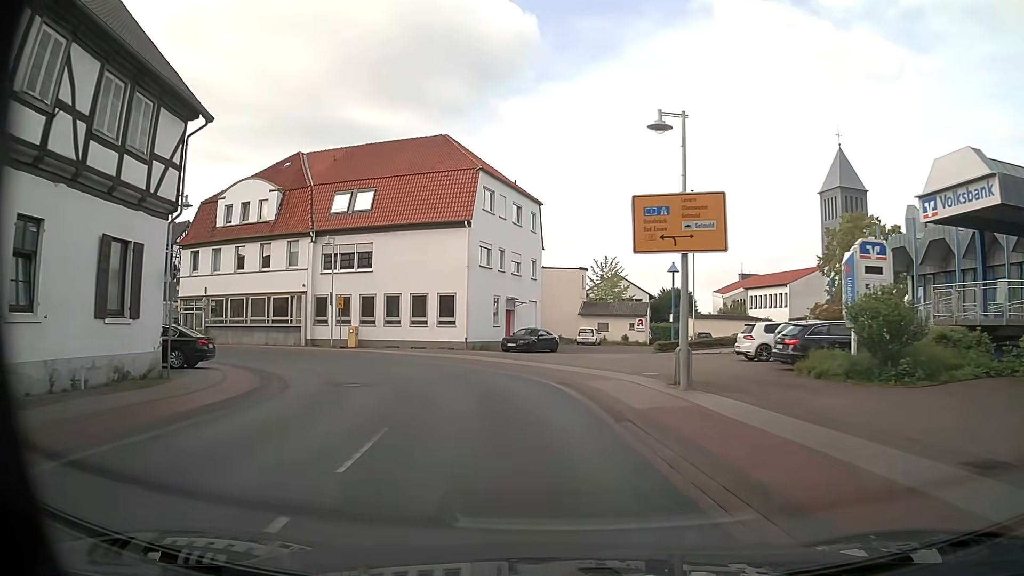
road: primary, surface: asphalt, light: Day
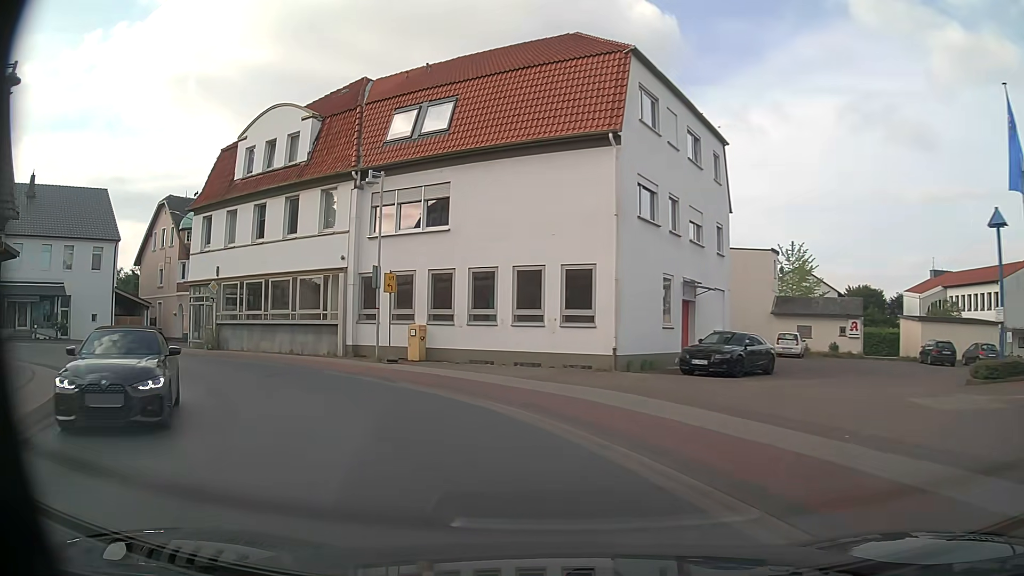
(-1.4, +16.9) m; -12°
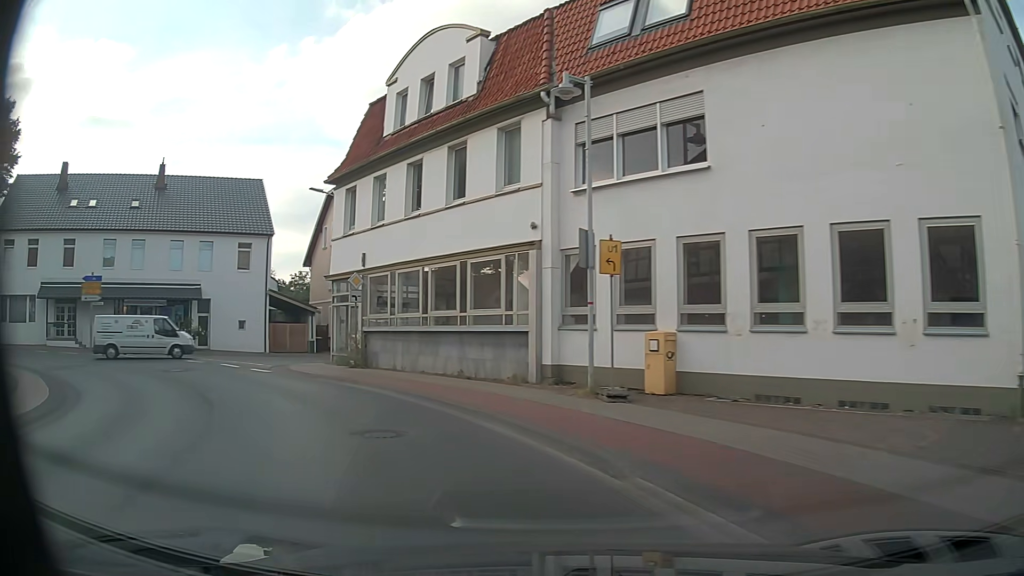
(-1.5, +9.7) m; -19°
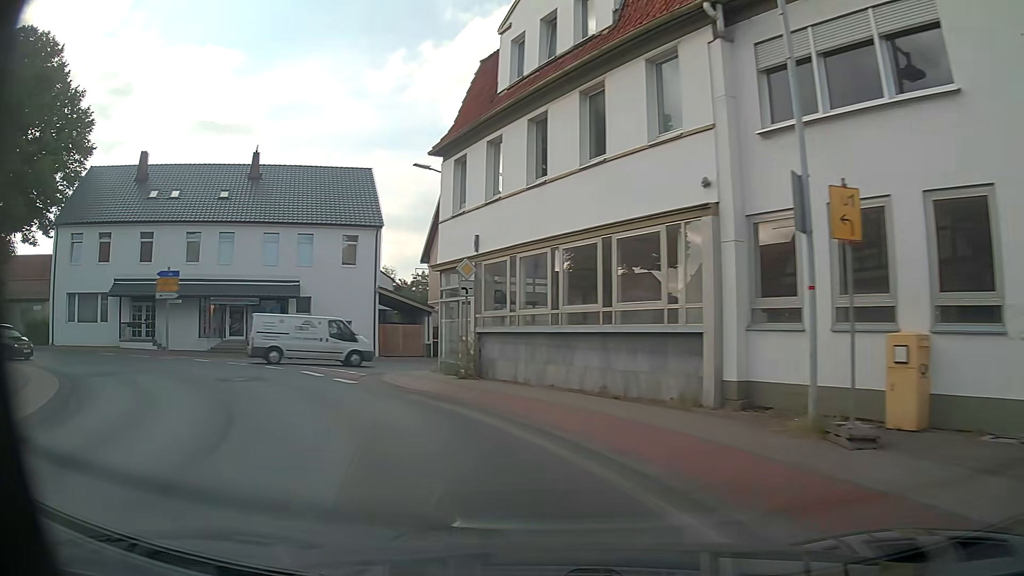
(-0.5, +4.9) m; -11°
